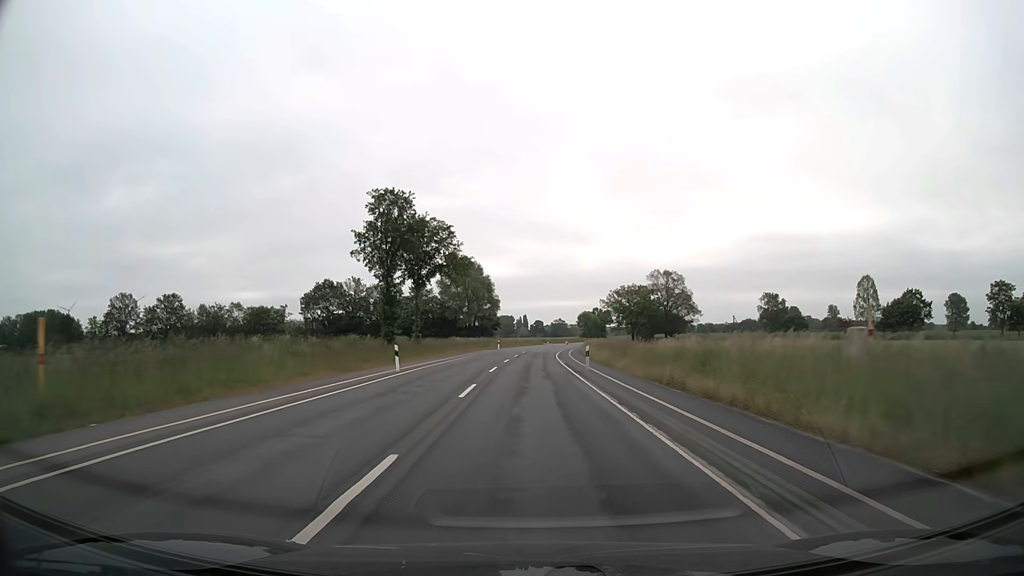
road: secondary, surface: asphalt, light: Day
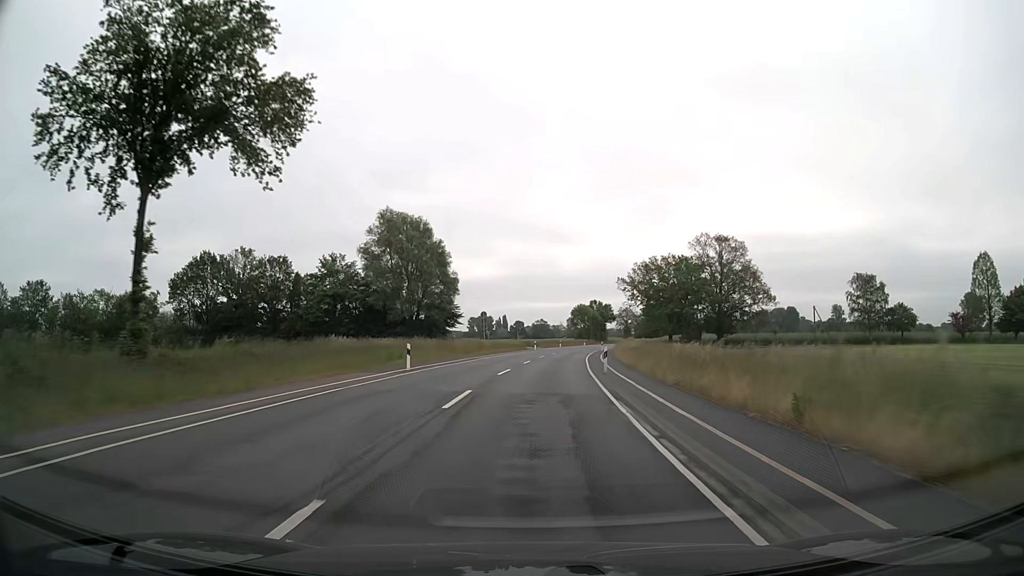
(+0.7, +50.8) m; +2°
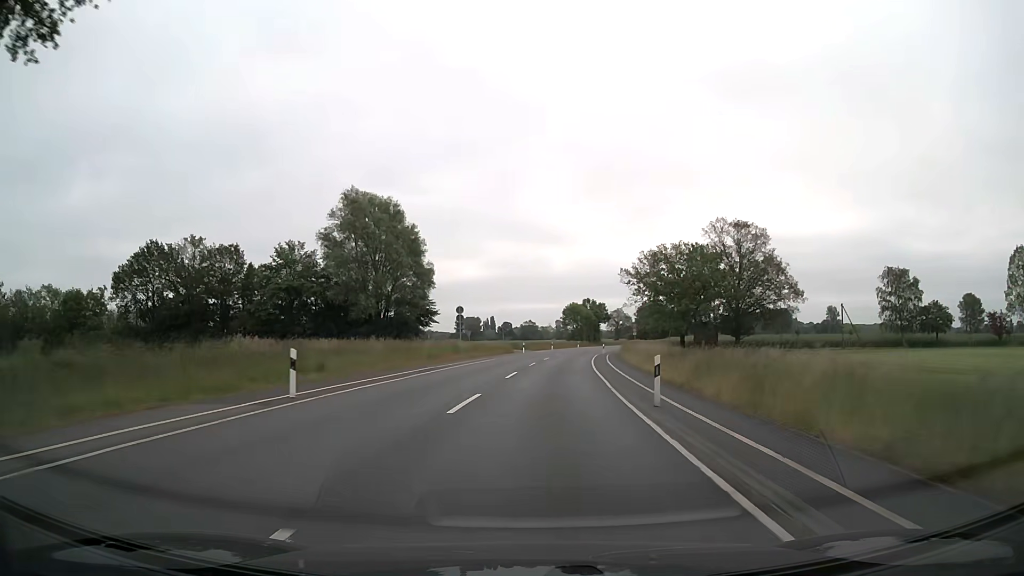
(+0.1, +12.7) m; +1°
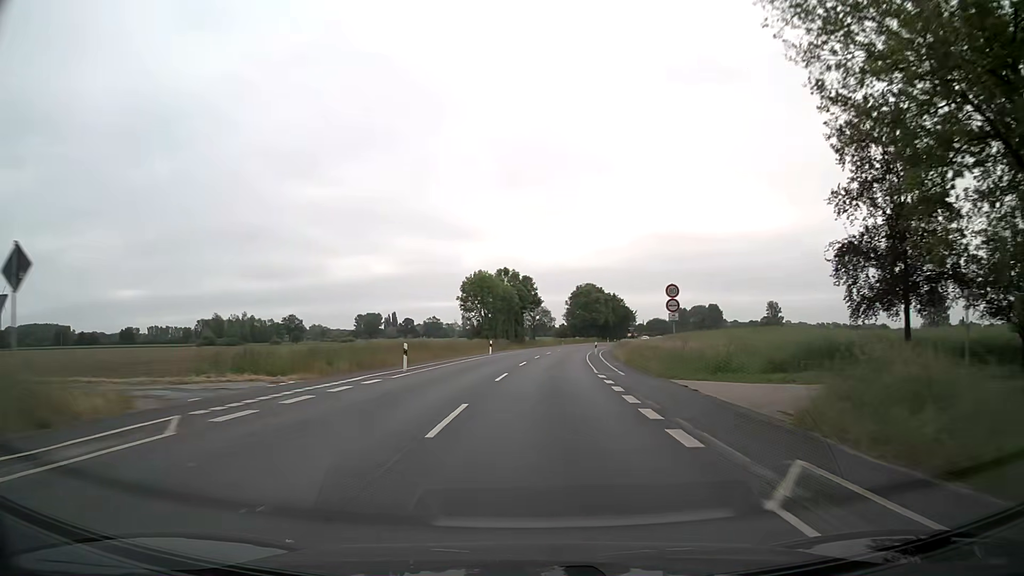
(+4.3, +63.1) m; +8°
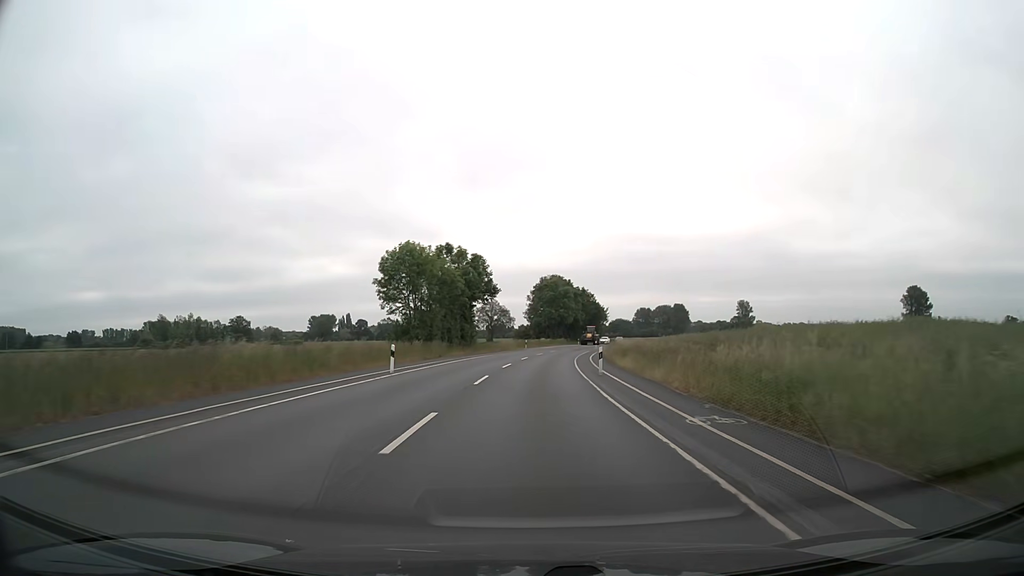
(+0.8, +25.3) m; +4°
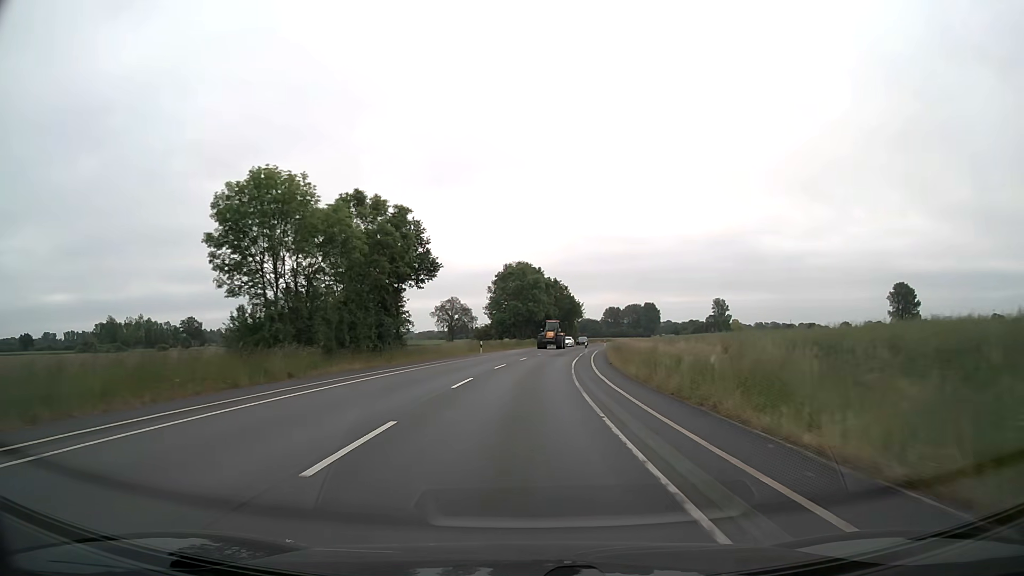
(+0.5, +25.3) m; +3°
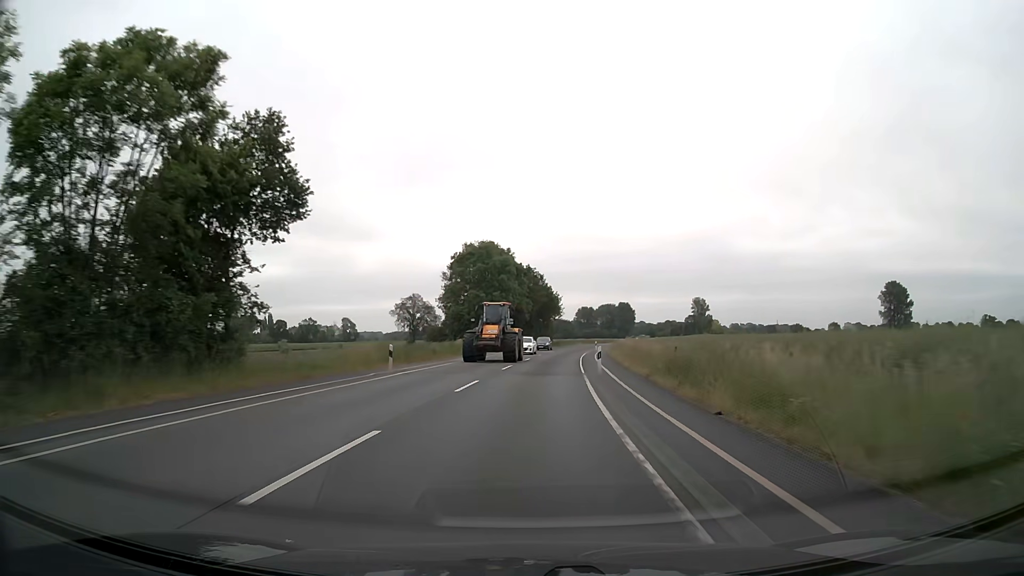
(+0.5, +25.4) m; +3°
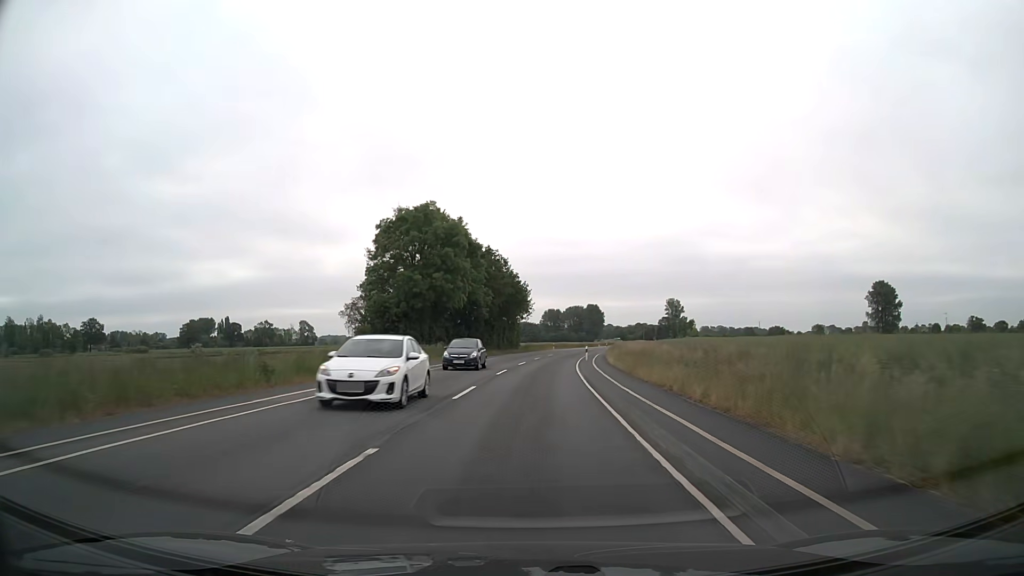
(+0.6, +25.4) m; +3°
(0, +10) (0, +20) (+1, +30) (+2, +40) (+2, +50) (+3, +60) (+5, +70) (+6, +80) (+7, +90) (+9, +99) m
